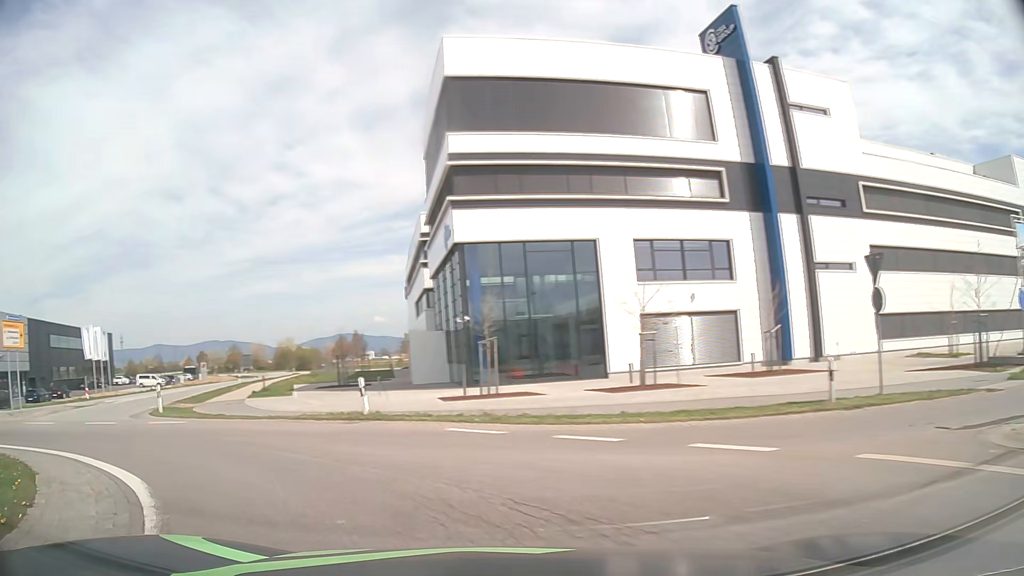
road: primary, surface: asphalt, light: Day
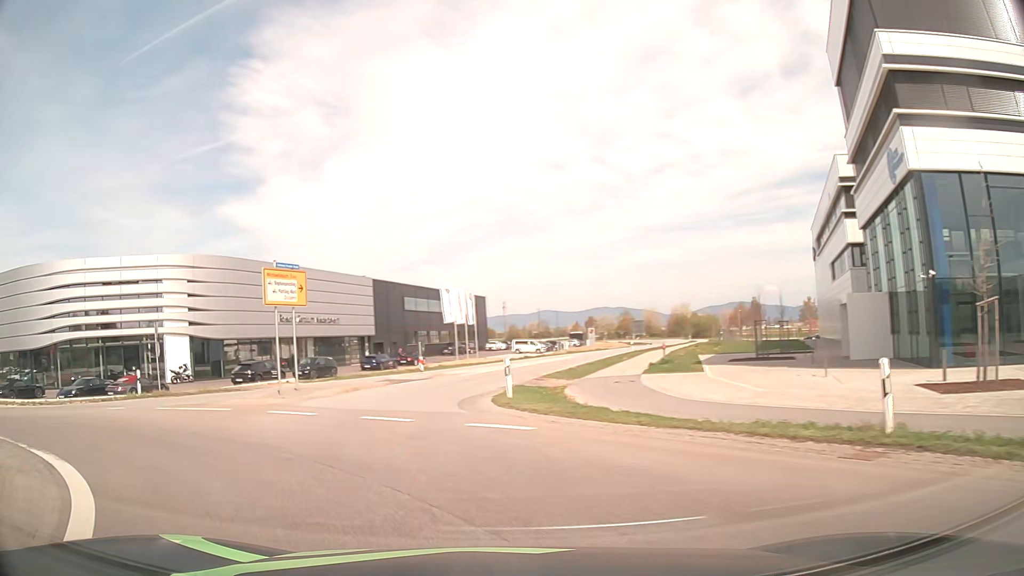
(-2.8, +8.7) m; -34°
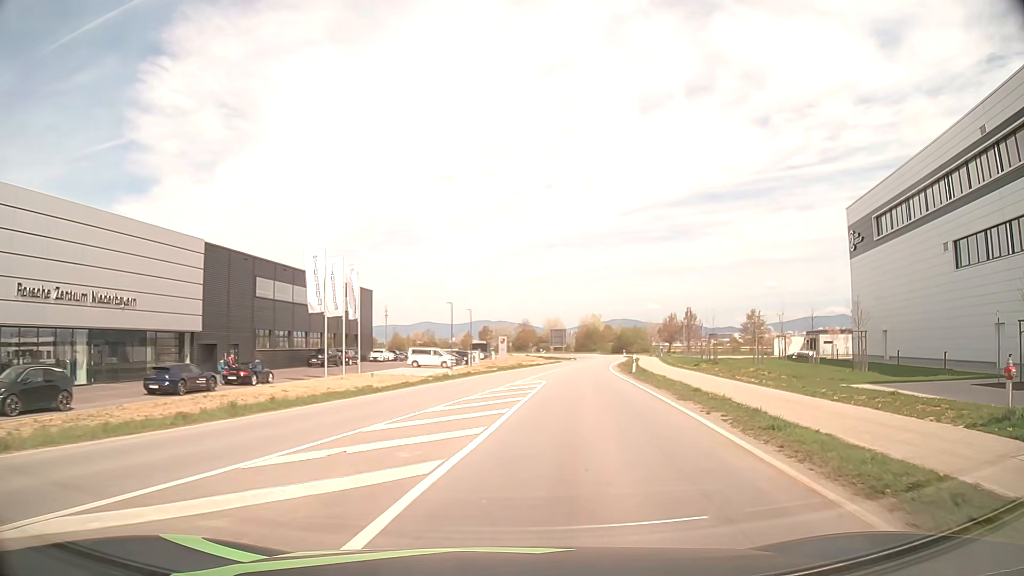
(-2.0, +29.0) m; +9°
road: tertiary
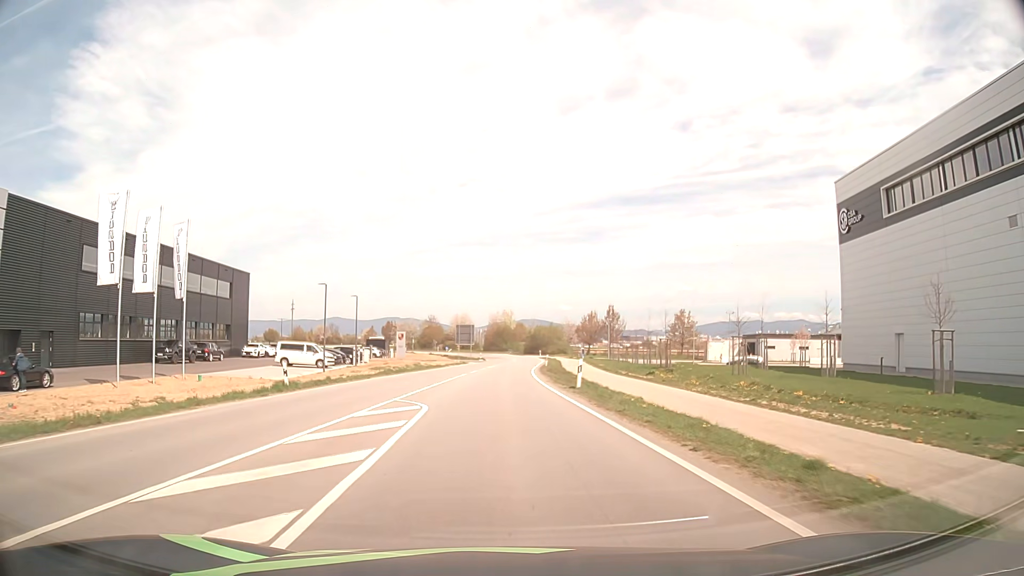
(+1.4, +14.3) m; +8°
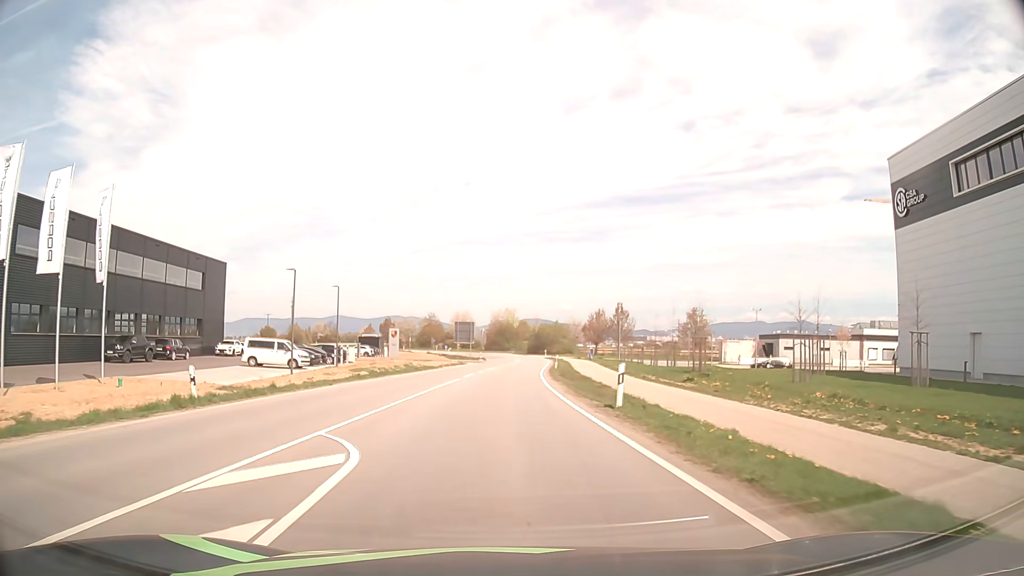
(0.0, +7.8) m; 0°
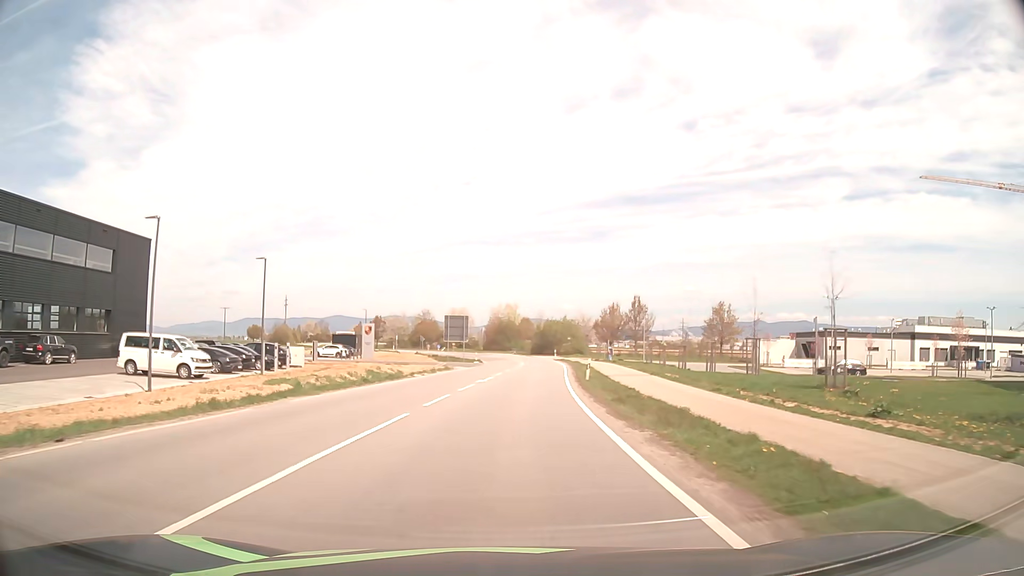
(-0.1, +17.0) m; 0°
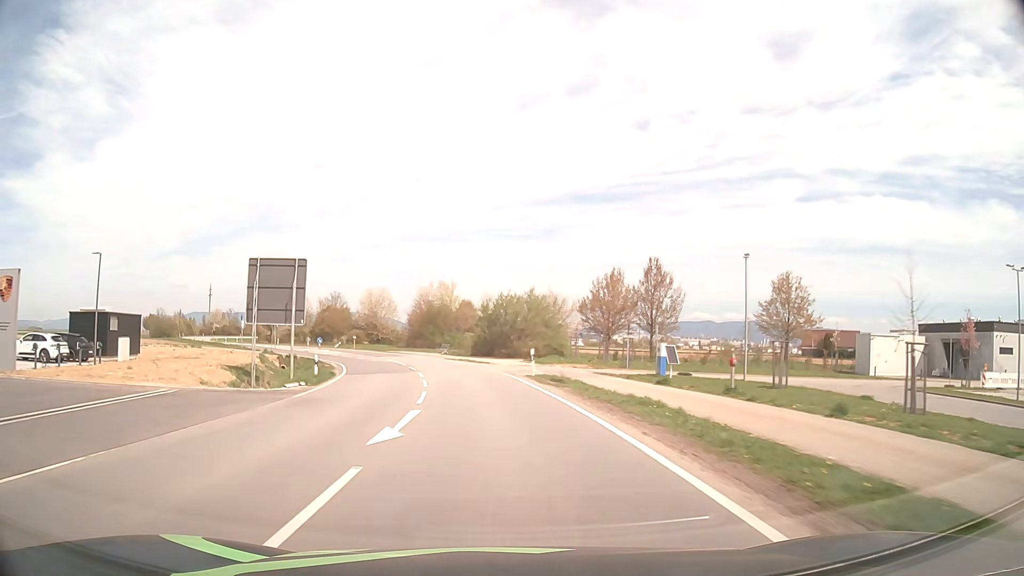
(+2.4, +48.9) m; +5°
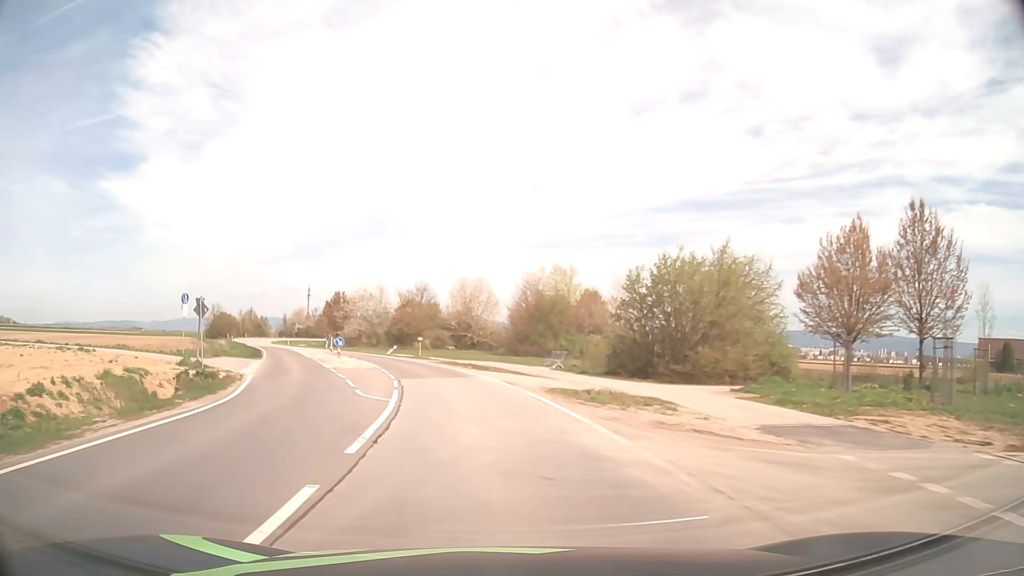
(-2.1, +31.8) m; -10°
